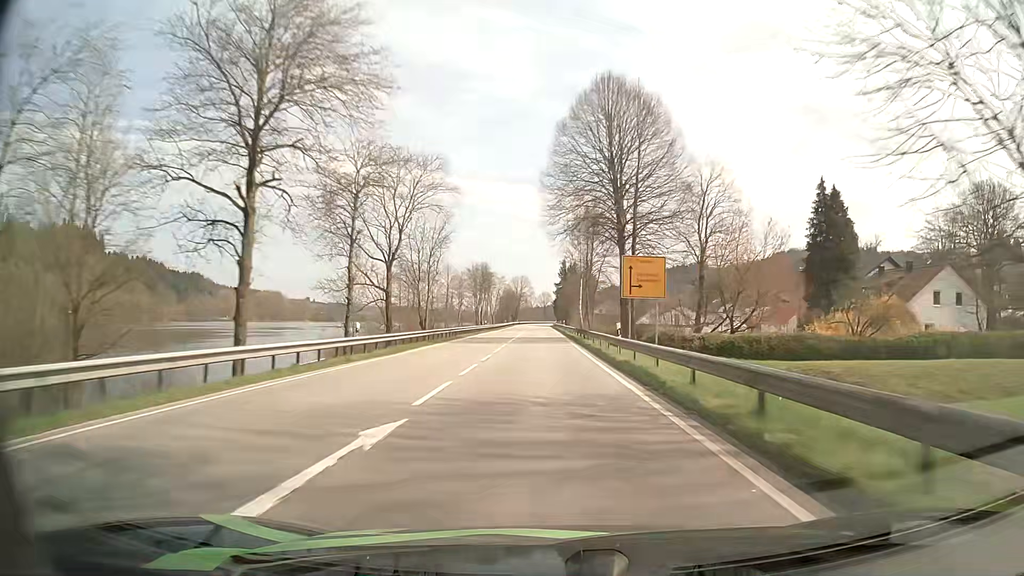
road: primary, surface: asphalt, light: Day
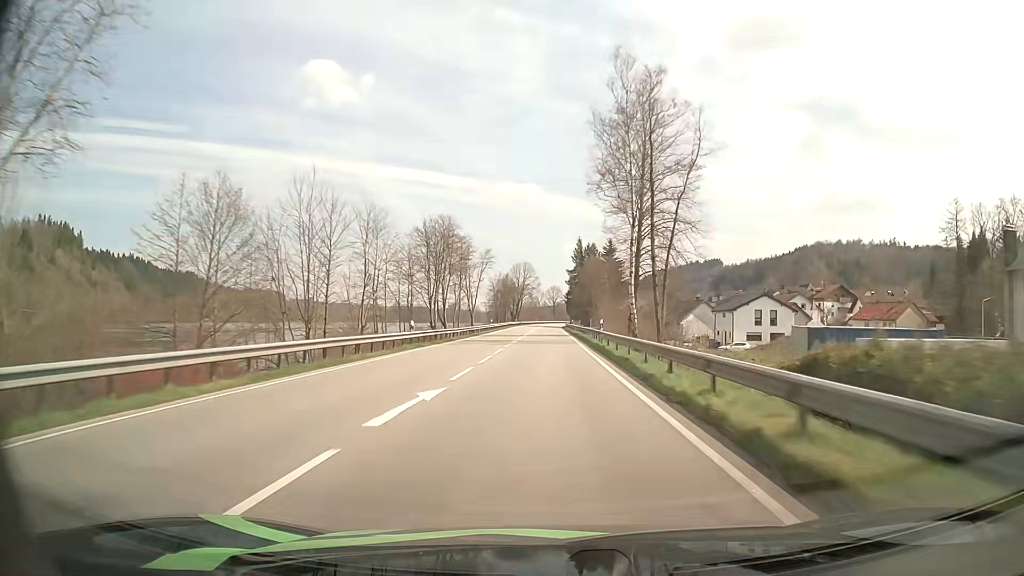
(-0.4, +49.9) m; -1°
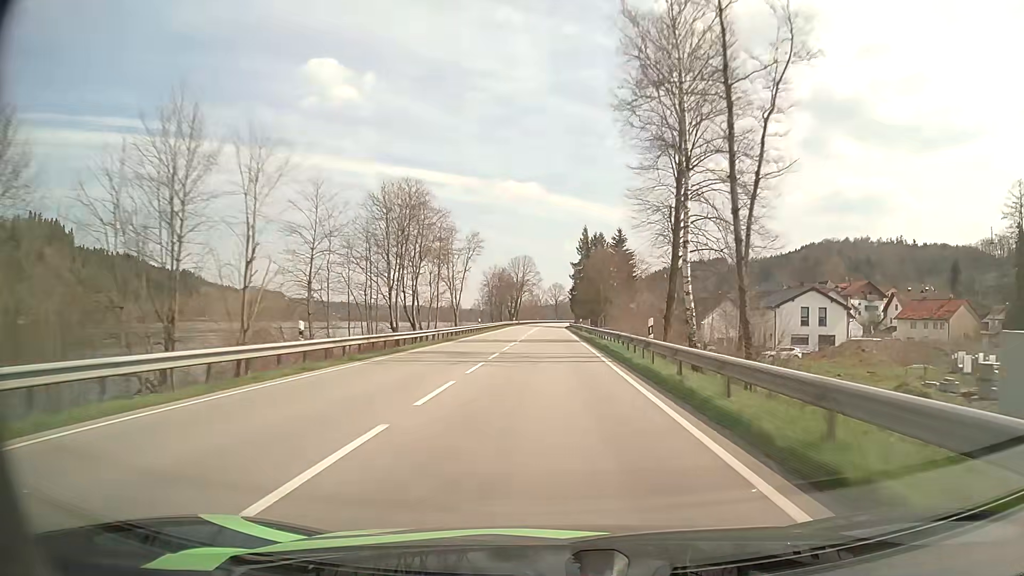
(0.0, +16.4) m; 0°
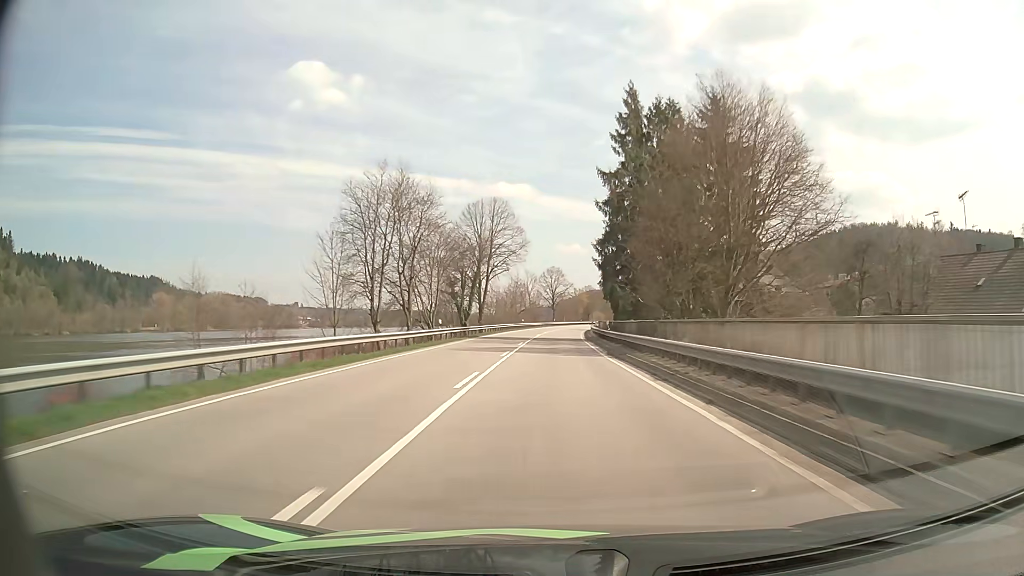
(+0.1, +81.4) m; +1°
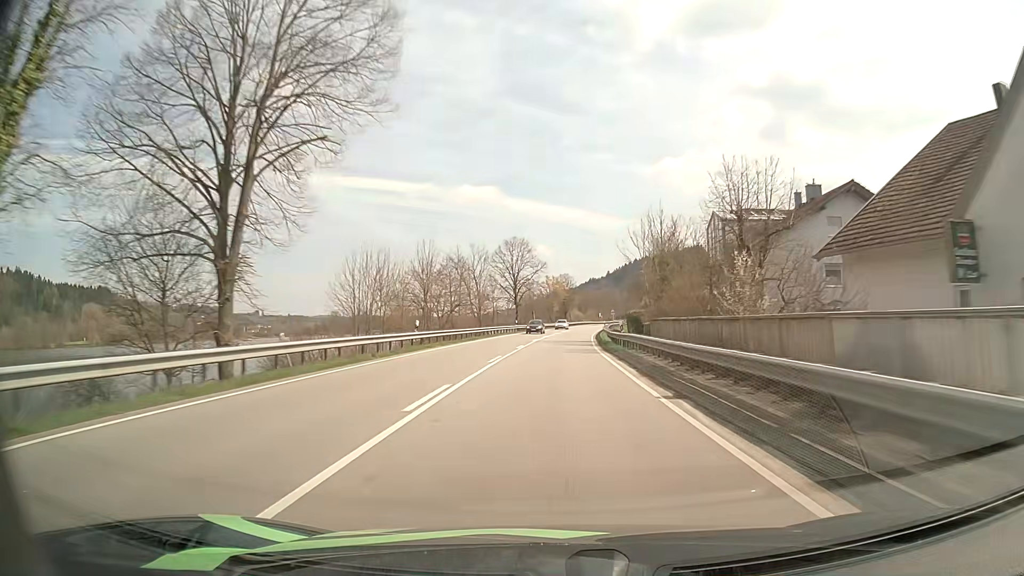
(+1.1, +63.1) m; +3°
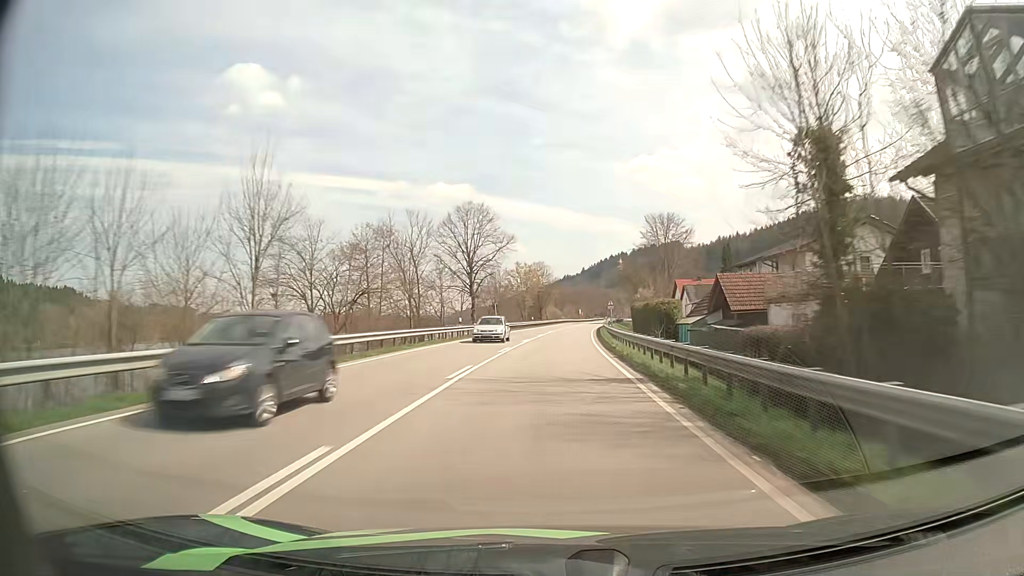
(+0.7, +31.1) m; +2°
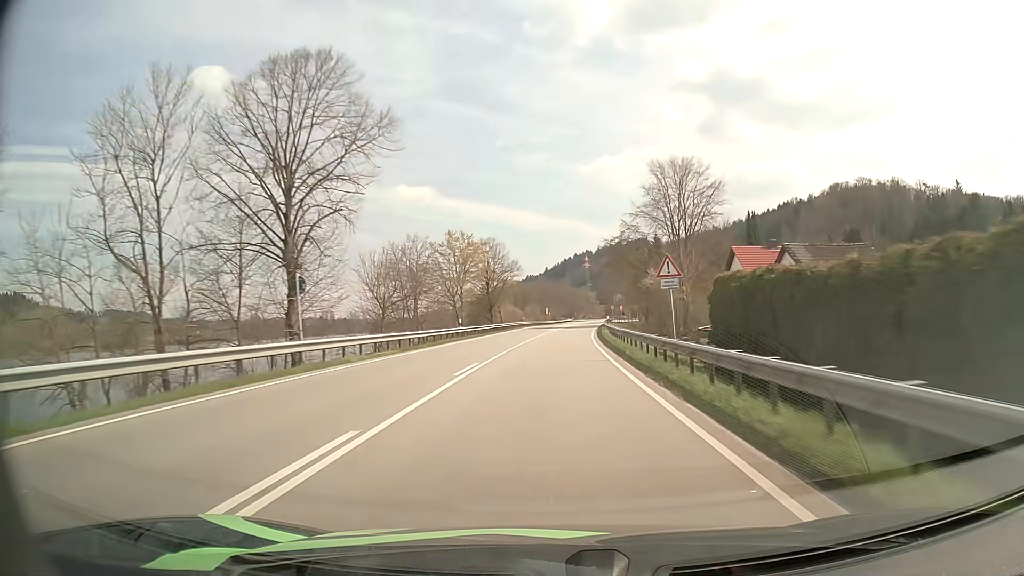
(+1.3, +46.7) m; +3°
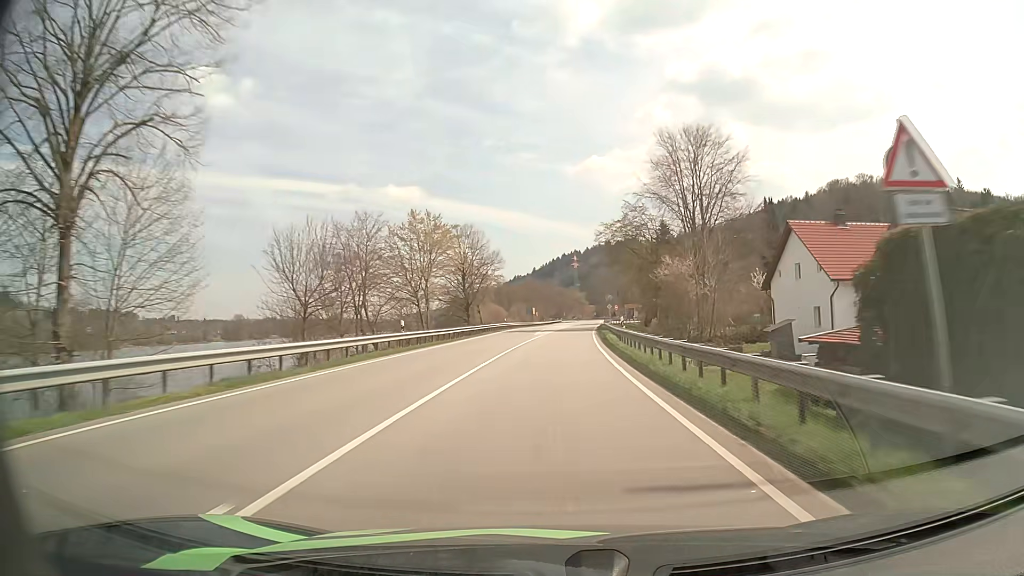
(+0.1, +15.3) m; +1°
(0, +10) (0, +20) (+1, +30) (+1, +40) (+2, +50) (+2, +60) (+3, +70) (+4, +80) (+5, +90) (+6, +100) m
